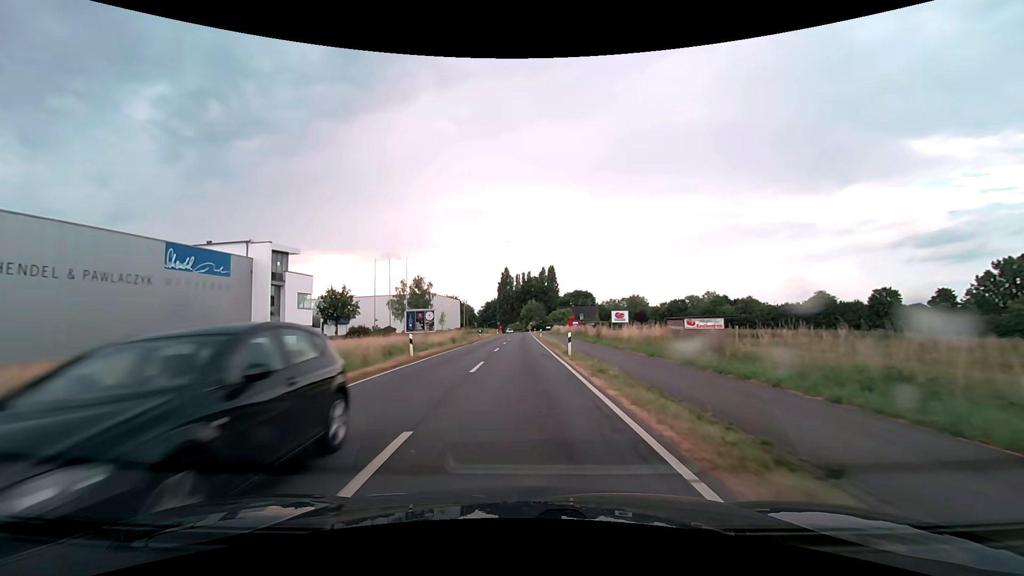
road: secondary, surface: asphalt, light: Day
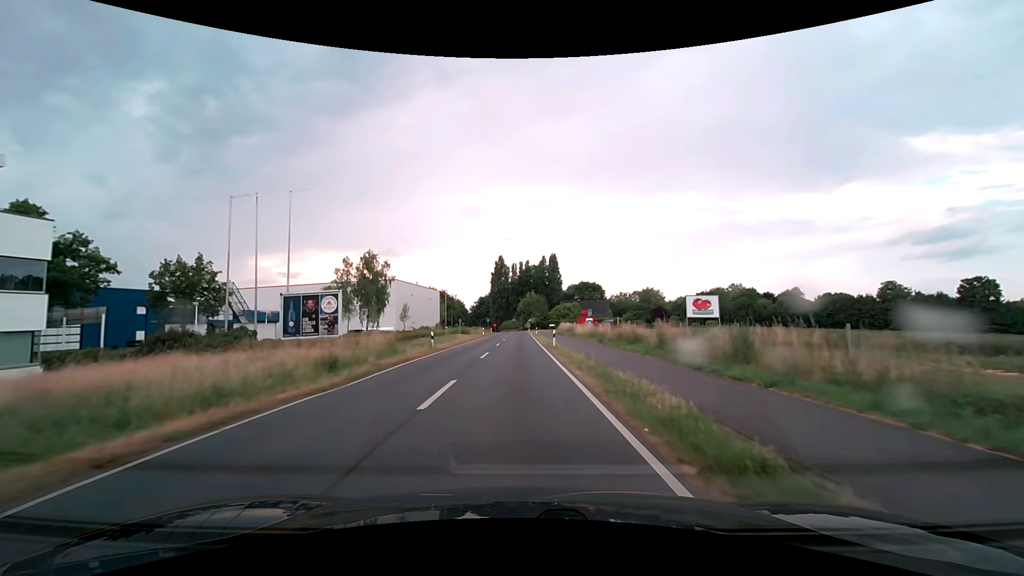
(0.0, +30.5) m; 0°
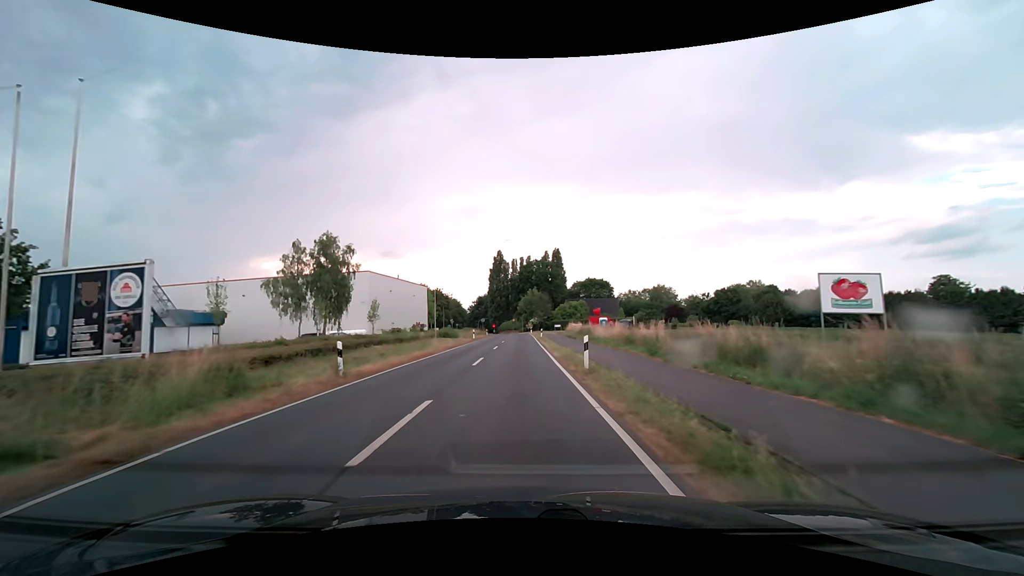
(0.0, +15.3) m; 0°
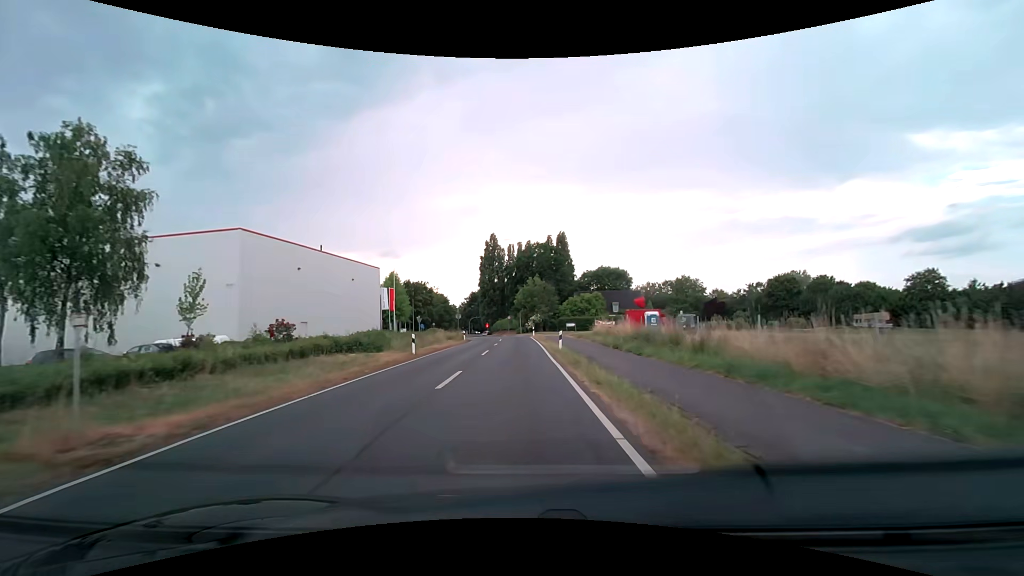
(0.0, +30.7) m; 0°
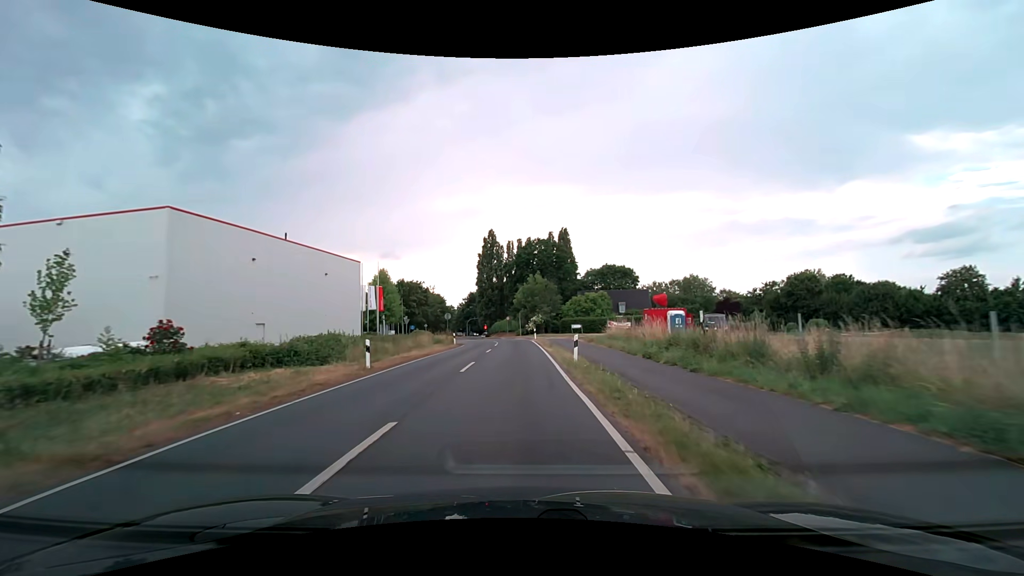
(0.0, +7.7) m; 0°
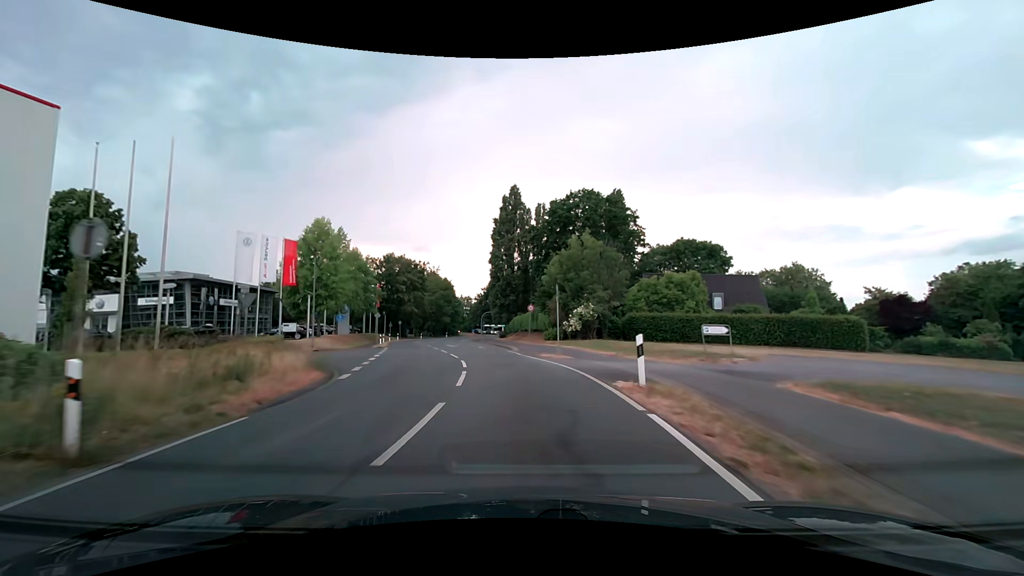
(-0.5, +40.6) m; -3°
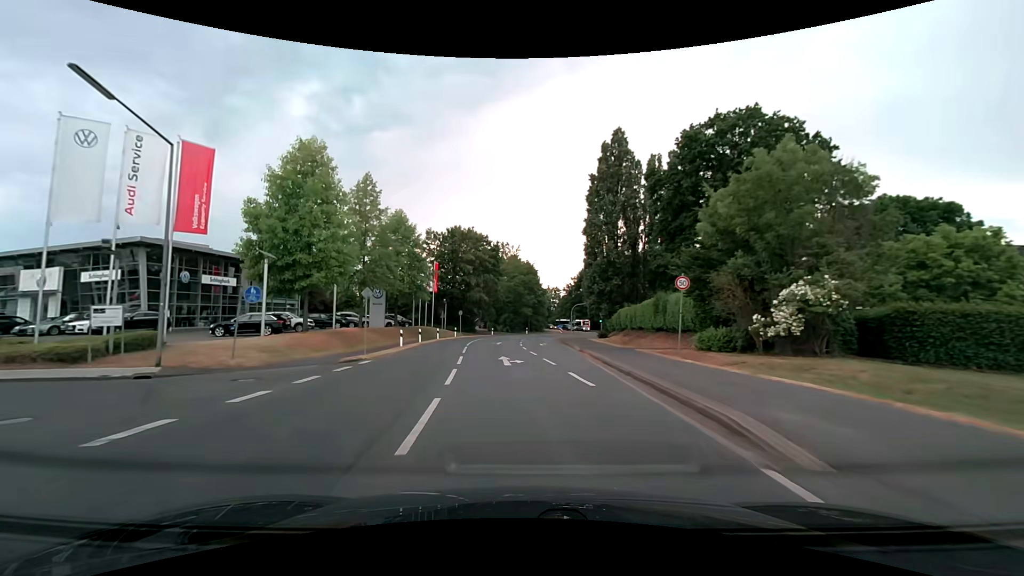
(-1.9, +24.5) m; -10°
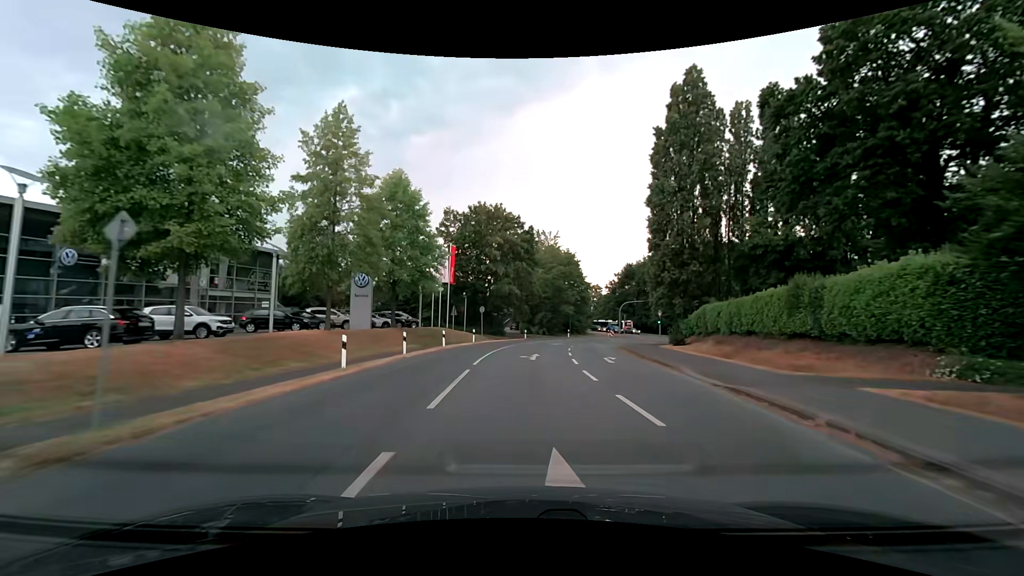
(-0.7, +16.2) m; -4°
(0, +10) (0, +20) (+1, +30) (+2, +40) (+5, +50) (+9, +59) (+14, +67) (+22, +74) (+28, +81) (+31, +91) m
